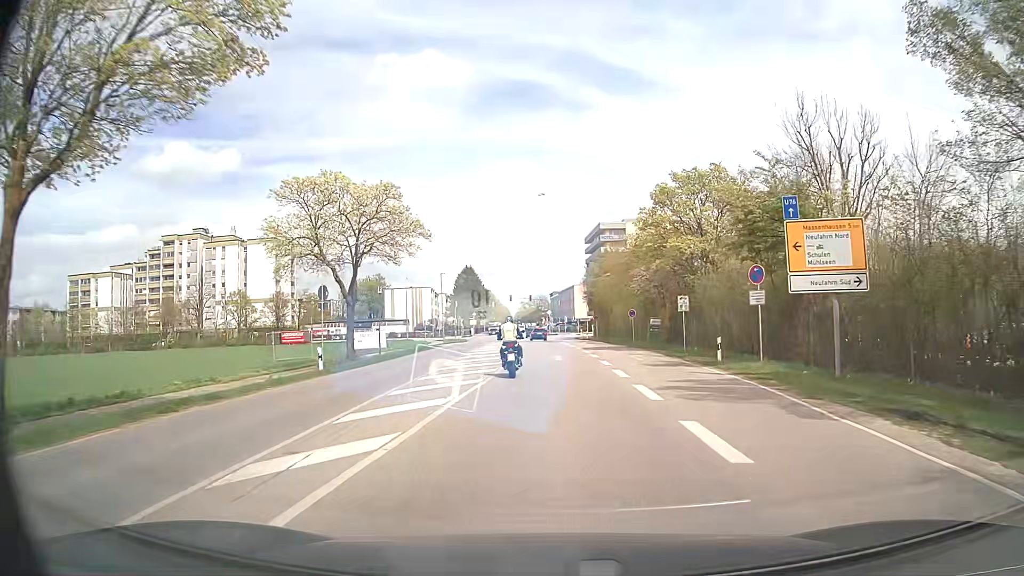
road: secondary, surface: asphalt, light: Day
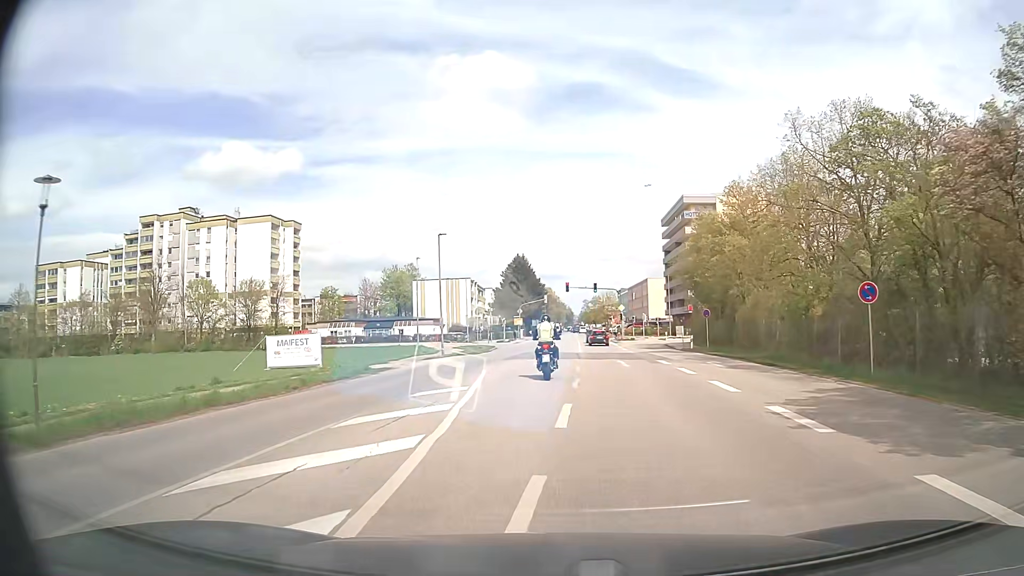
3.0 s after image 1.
(-0.5, +33.6) m; -5°
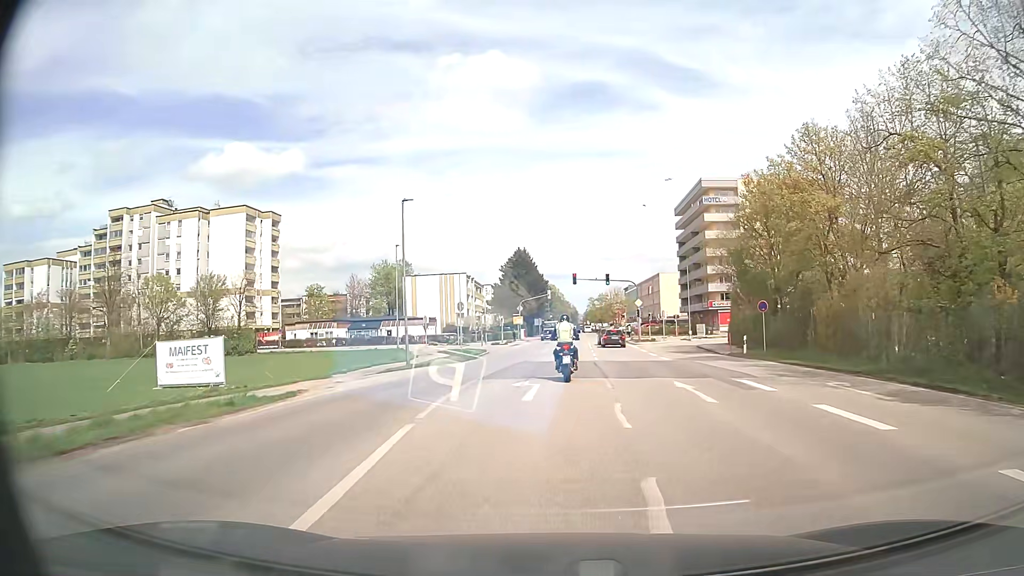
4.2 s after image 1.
(0.0, +12.3) m; 0°
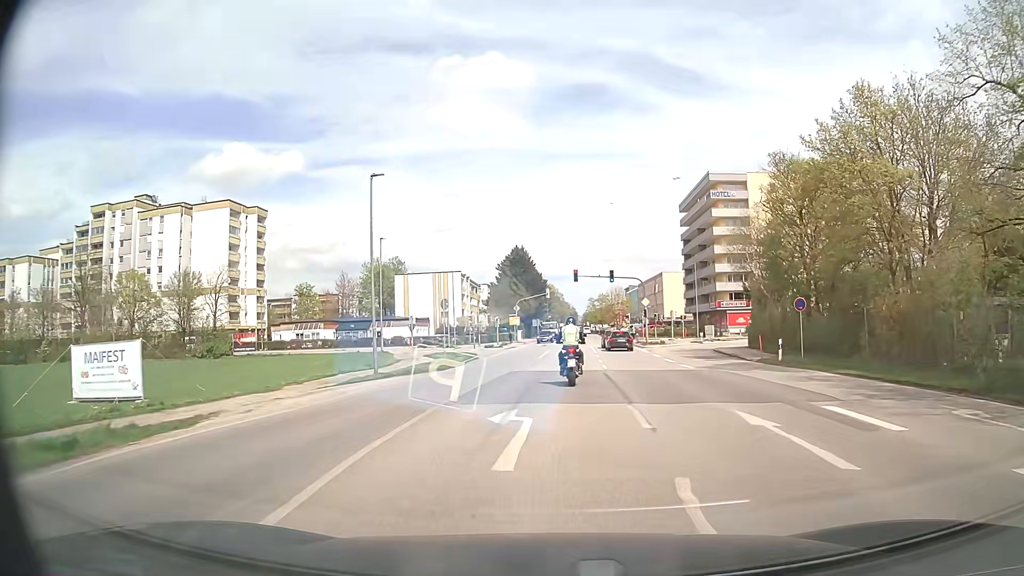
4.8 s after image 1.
(0.0, +5.8) m; 0°
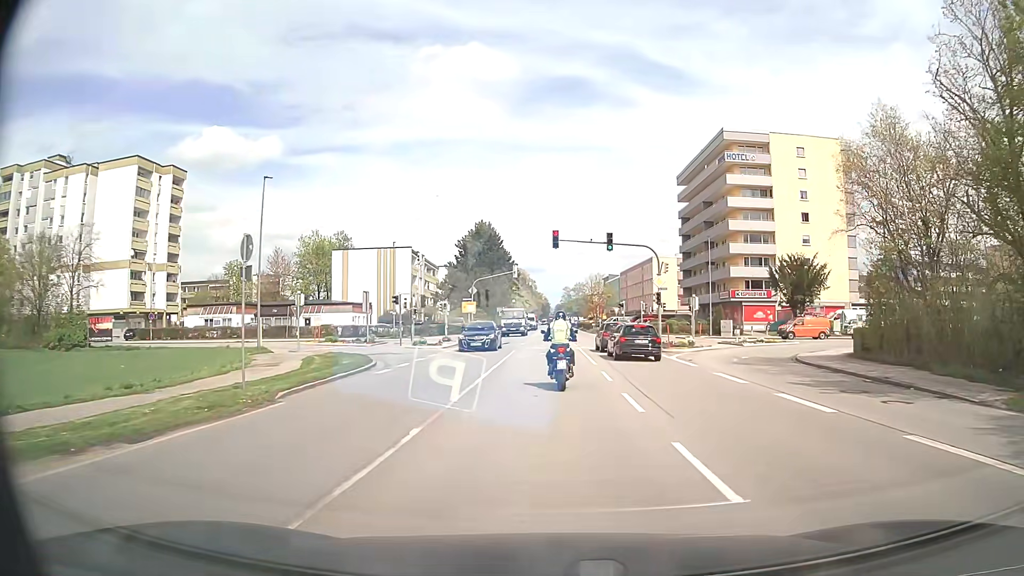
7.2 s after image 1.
(+0.4, +21.1) m; +2°
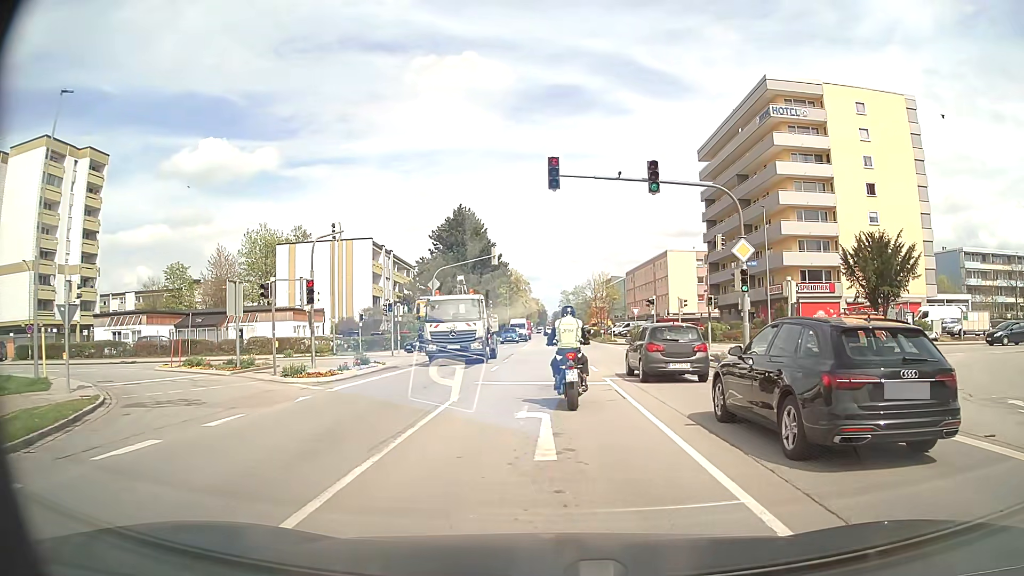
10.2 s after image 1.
(+0.1, +19.1) m; +1°
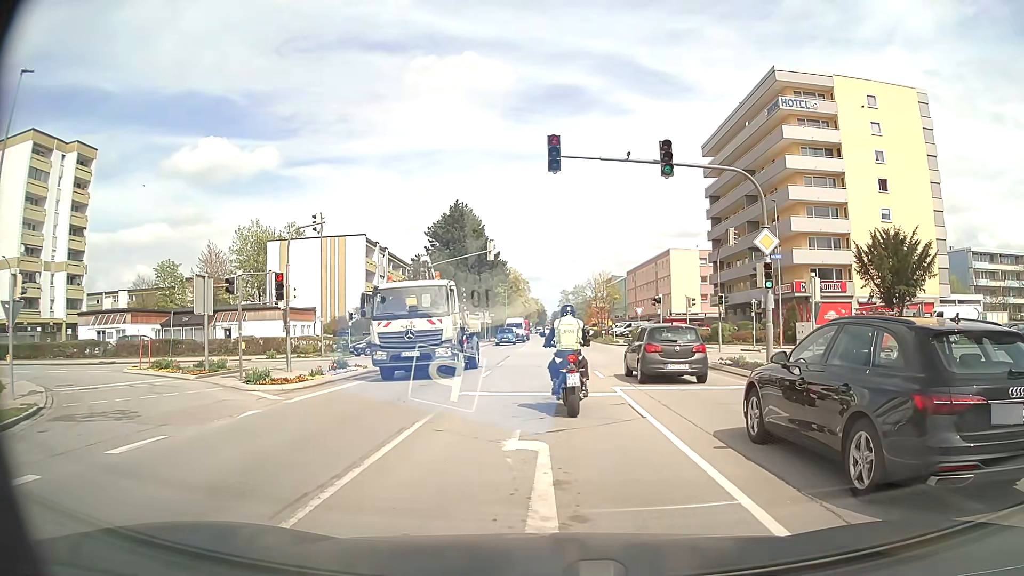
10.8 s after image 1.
(0.0, +2.6) m; 0°
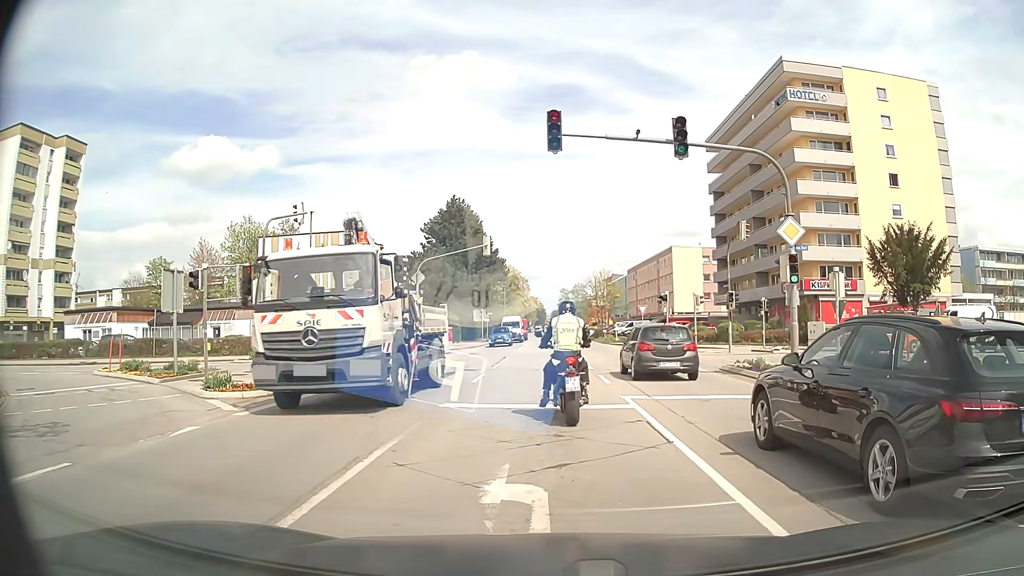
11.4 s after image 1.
(0.0, +2.2) m; 0°
(0, +10) (0, +20) (-4, +29) (-13, +33) (-23, +32) (-33, +30) (-43, +28) (-52, +26) (-62, +24) (-72, +22) m
